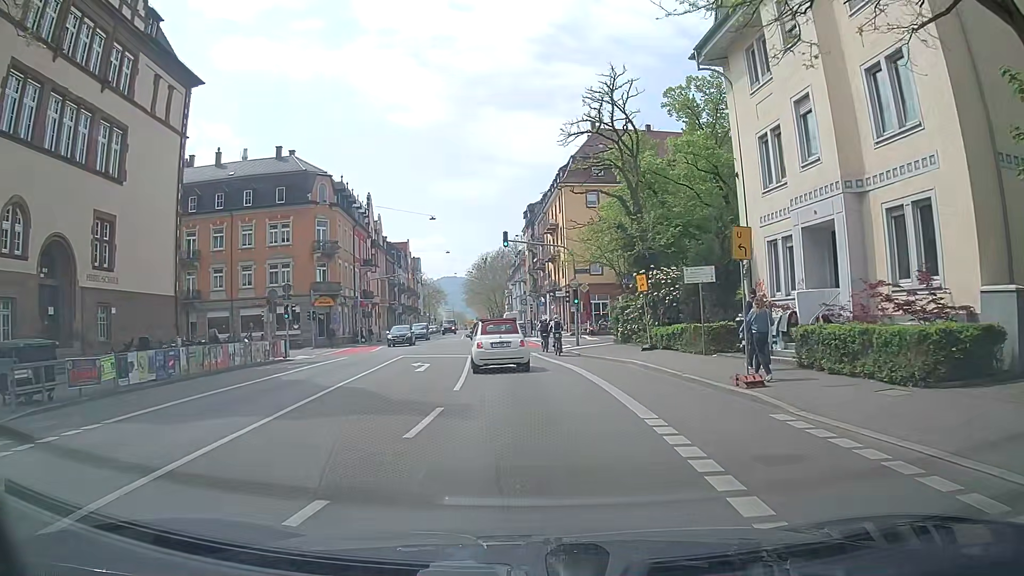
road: secondary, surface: asphalt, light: Day
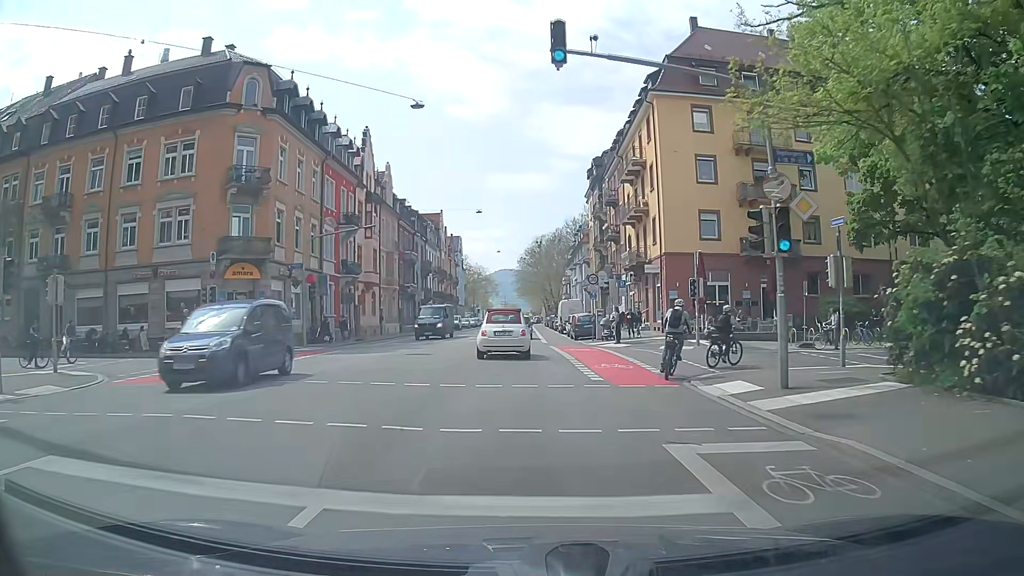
(-0.7, +26.4) m; -5°
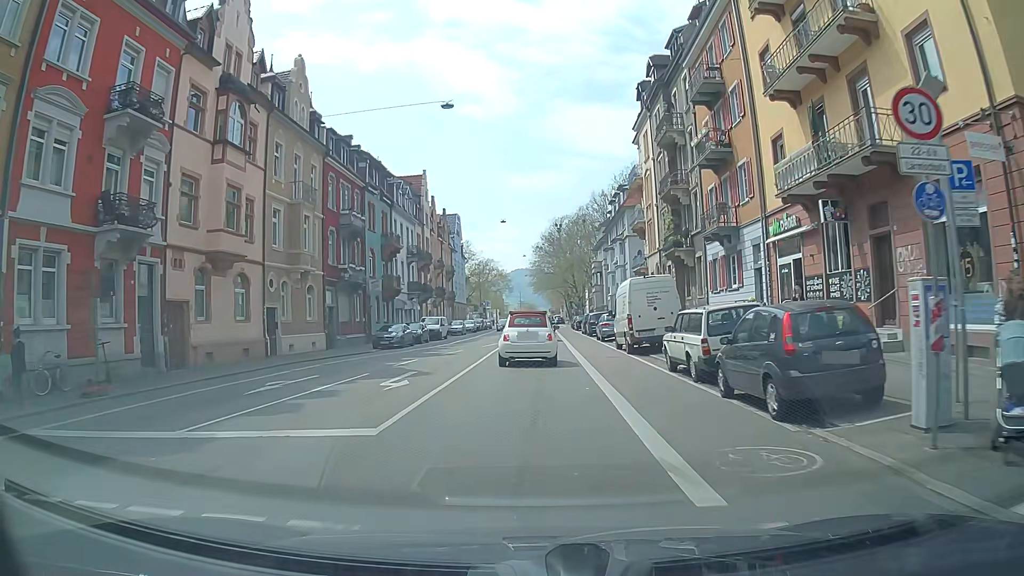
(-0.2, +30.3) m; -1°
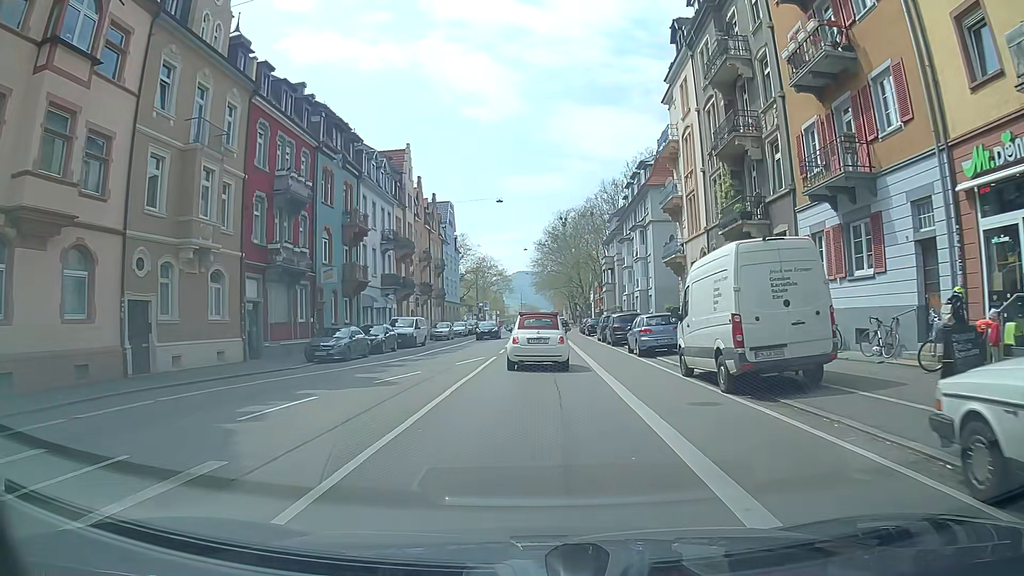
(-0.2, +12.0) m; -1°
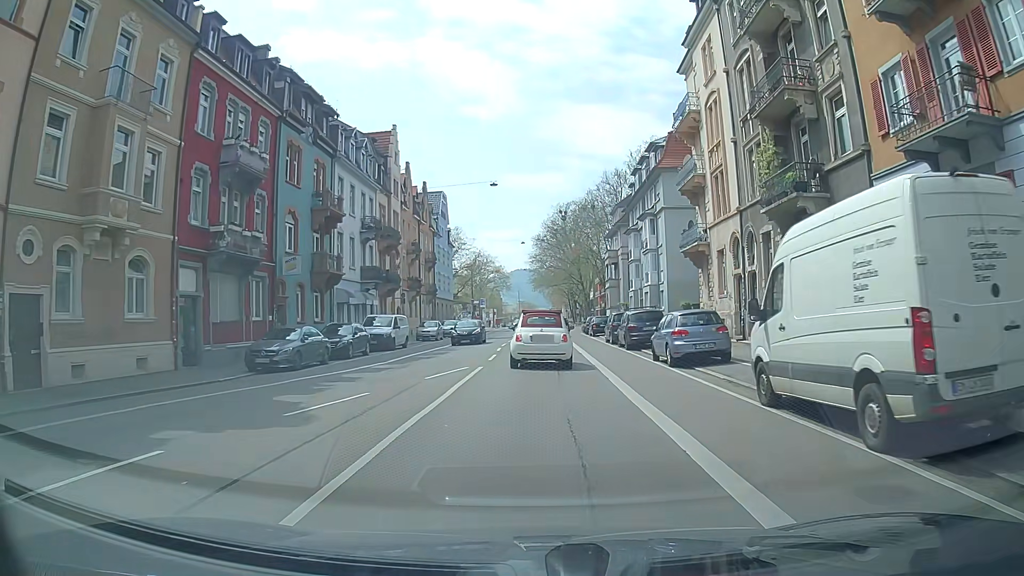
(0.0, +5.8) m; 0°
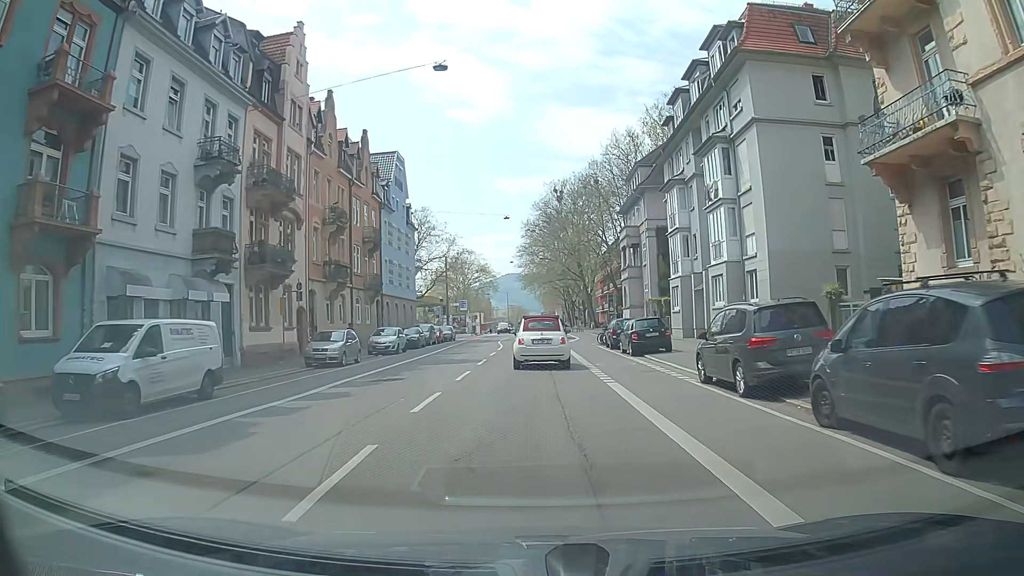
(+0.7, +23.0) m; +2°
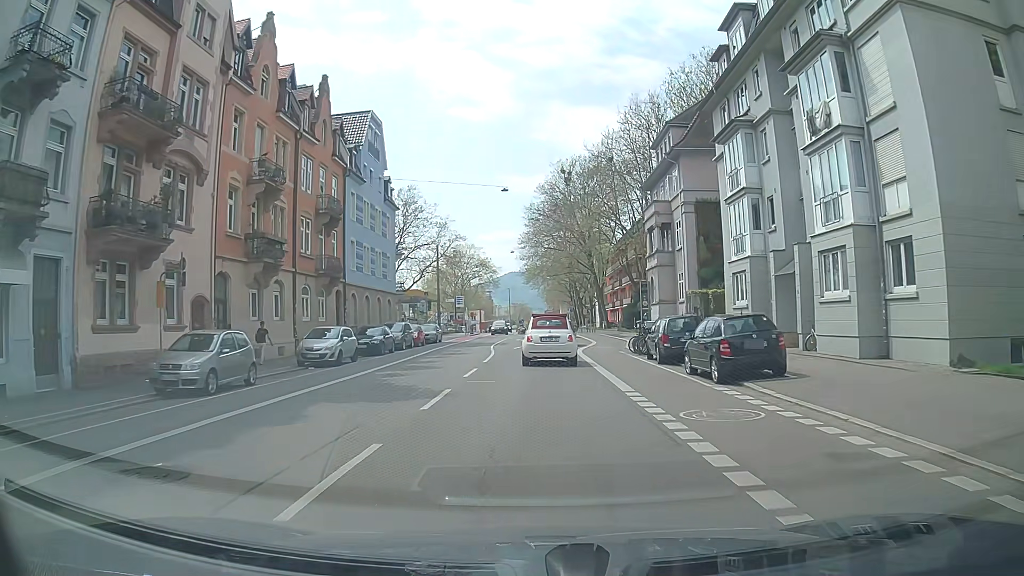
(-0.1, +12.0) m; -1°
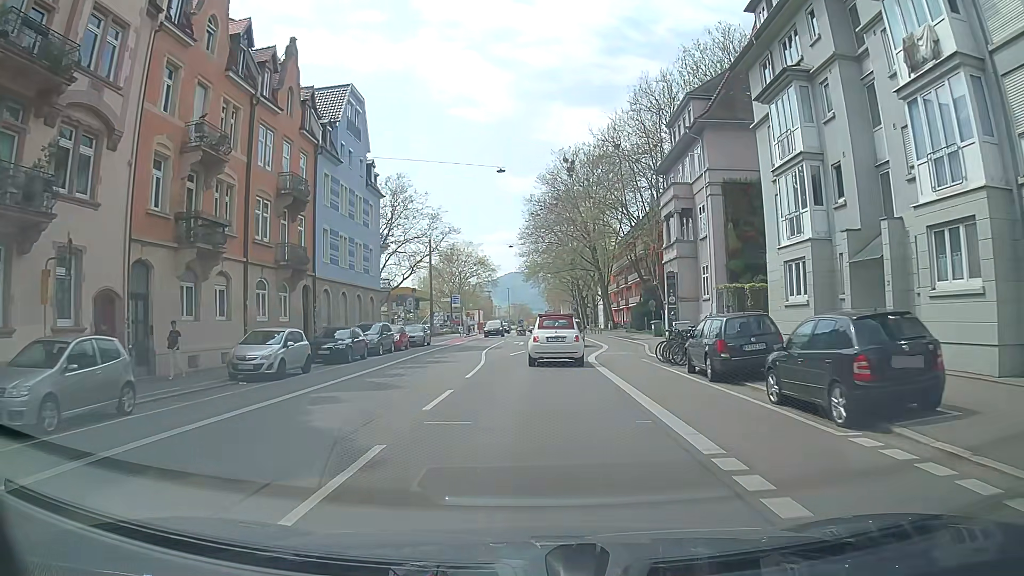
(0.0, +6.2) m; 0°
(0, +10) (0, +20) (+1, +30) (+2, +40) (+3, +50) (+2, +60) (+2, +70) (+1, +80) (+1, +90) (+1, +100) m
